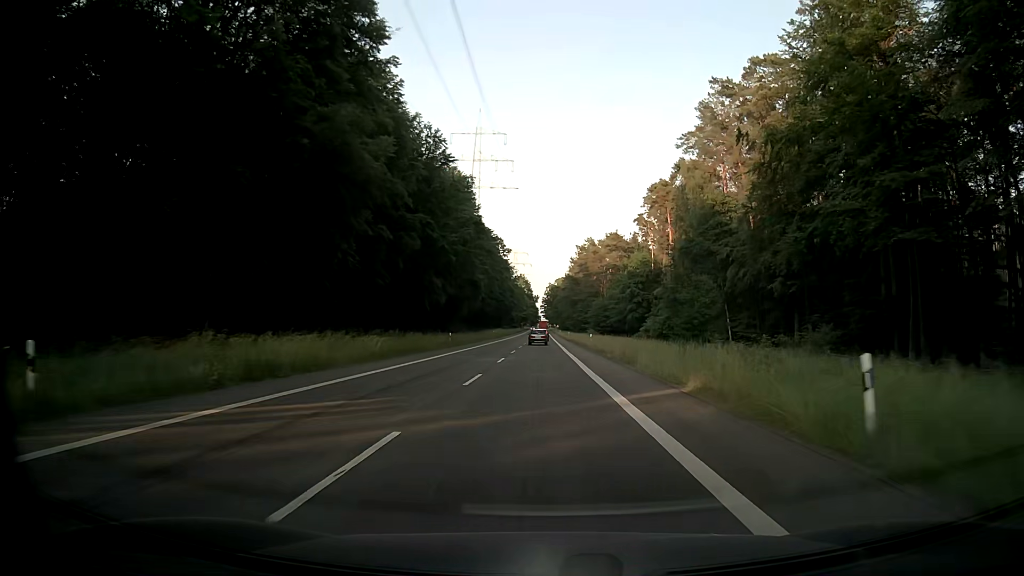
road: secondary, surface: asphalt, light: Day
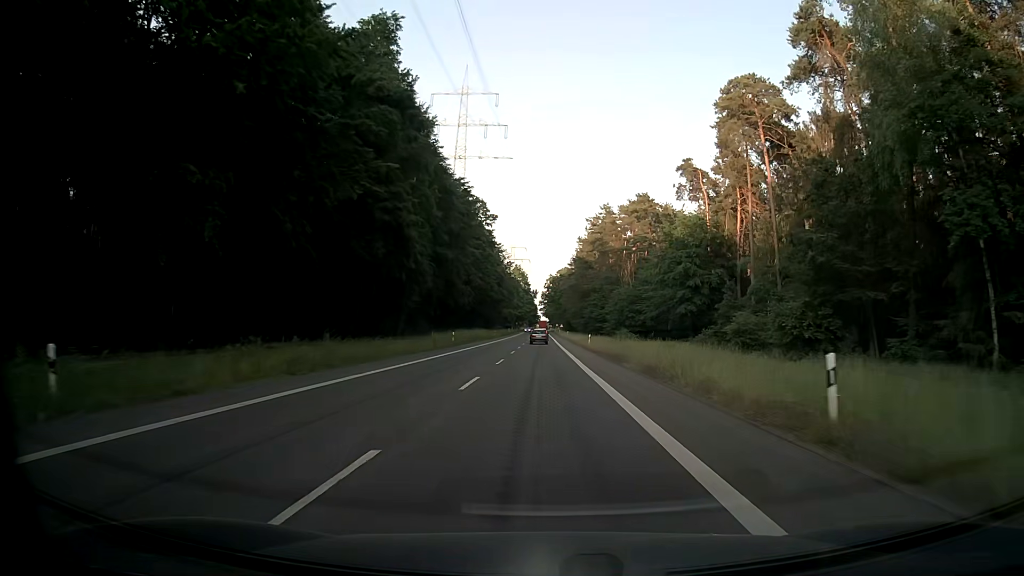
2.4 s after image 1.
(+0.1, +48.5) m; 0°
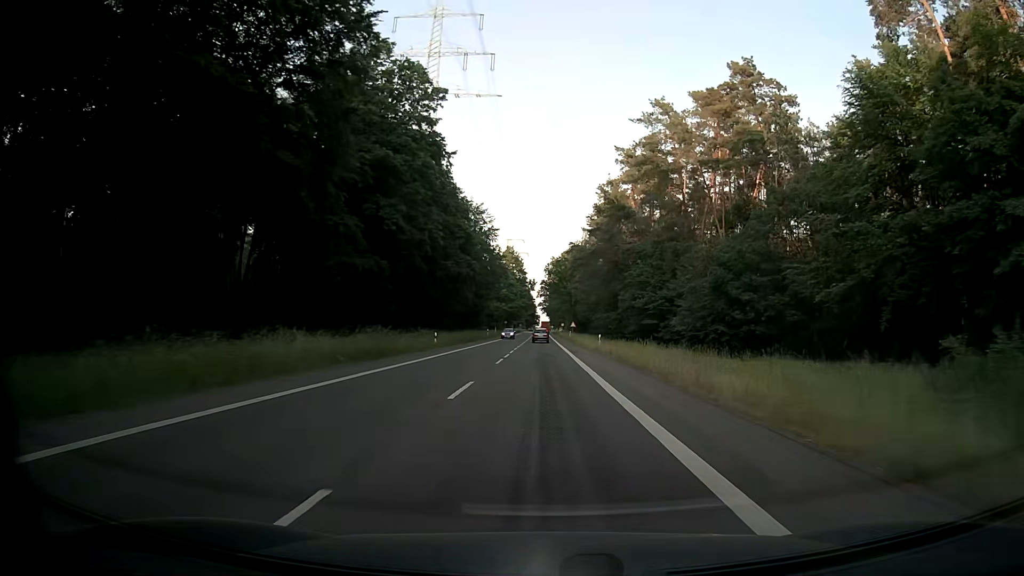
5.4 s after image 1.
(+0.1, +60.9) m; 0°
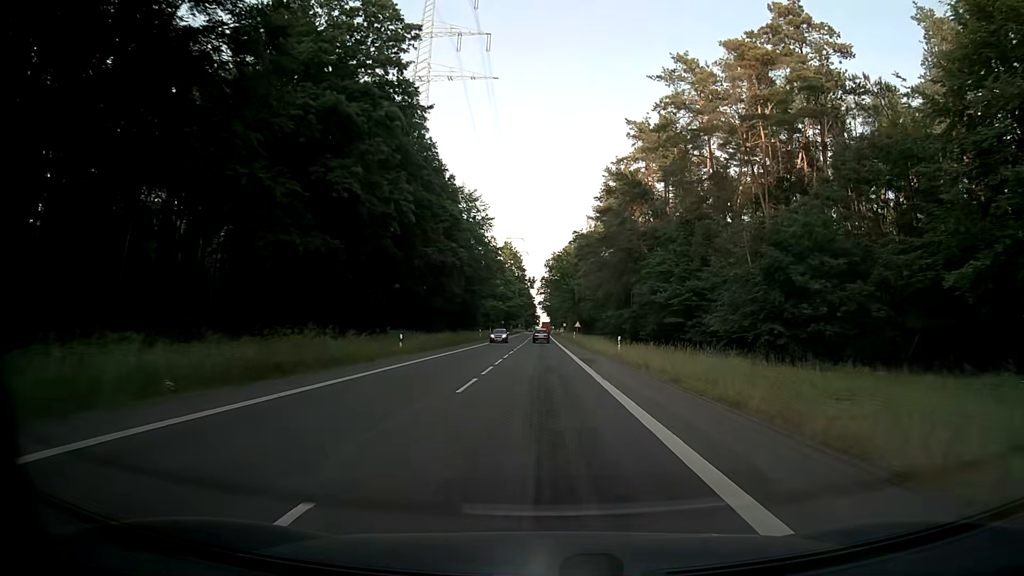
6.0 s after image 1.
(0.0, +12.2) m; 0°
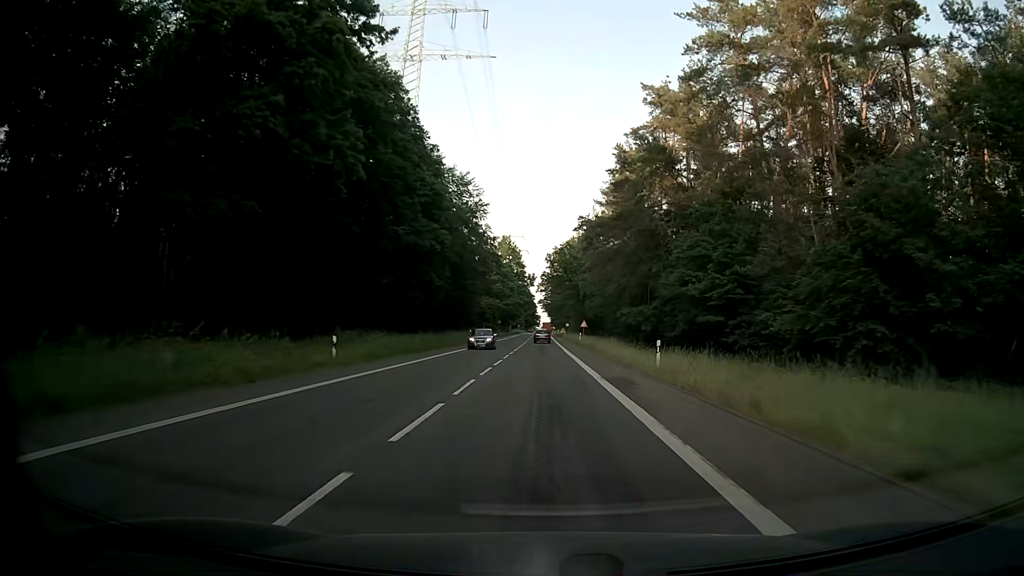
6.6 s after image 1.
(-0.1, +12.2) m; 0°
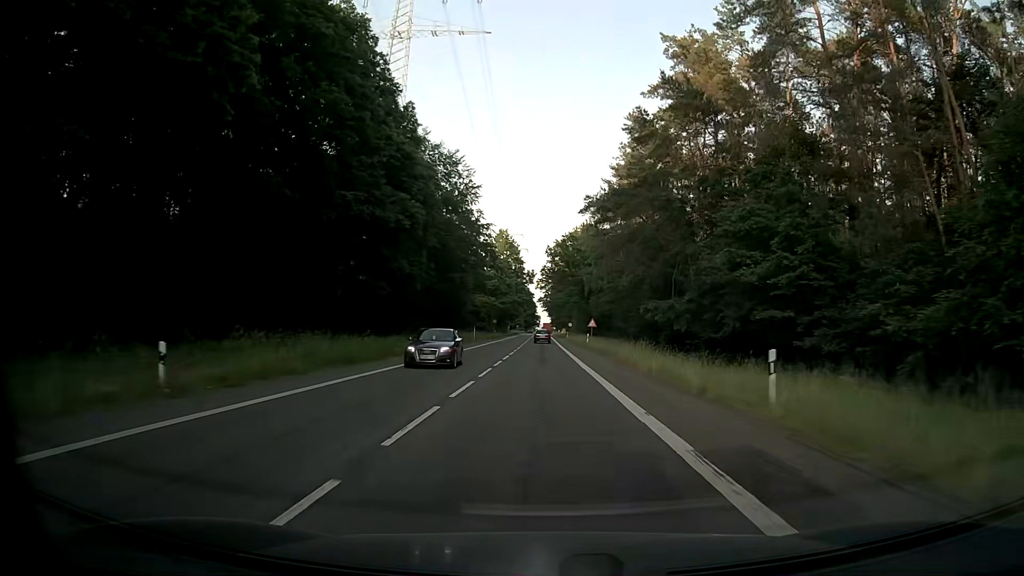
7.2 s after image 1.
(0.0, +12.2) m; 0°
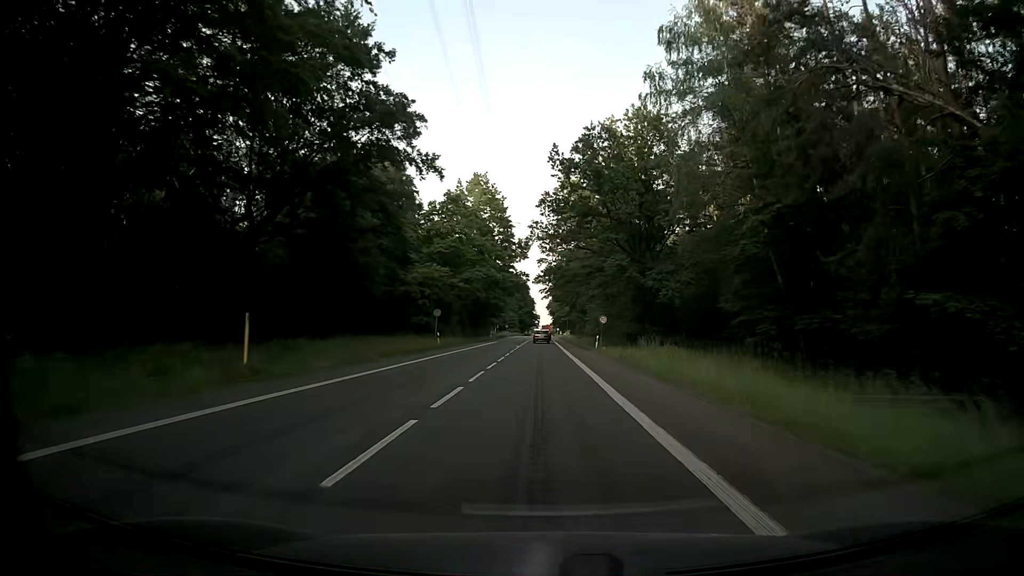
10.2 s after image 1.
(-0.1, +61.0) m; 0°
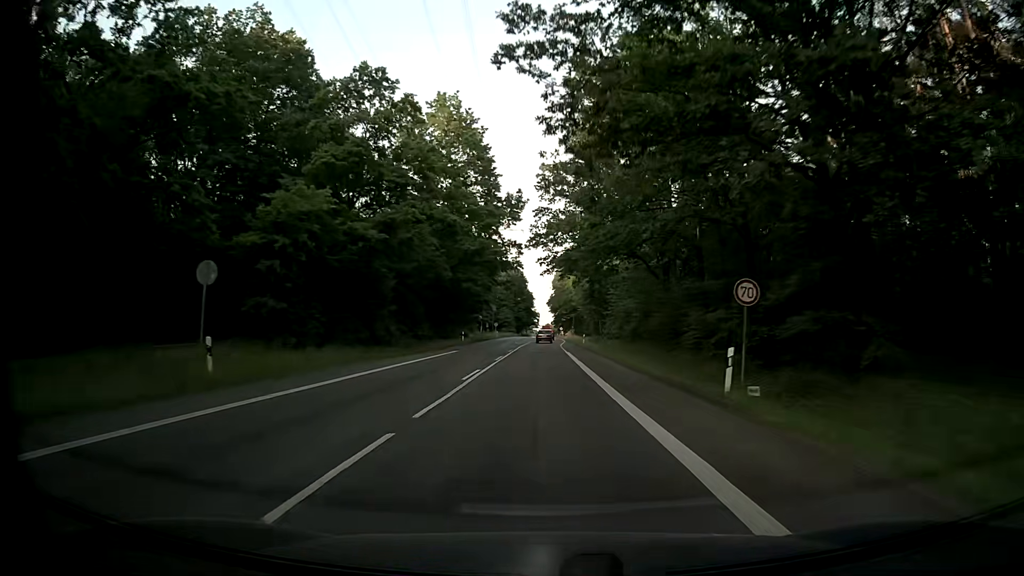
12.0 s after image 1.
(-0.1, +36.2) m; 0°
(0, +10) (0, +20) (0, +30) (0, +40) (0, +50) (+1, +60) (+1, +70) (+1, +80) (+2, +90) (+2, +100) m
